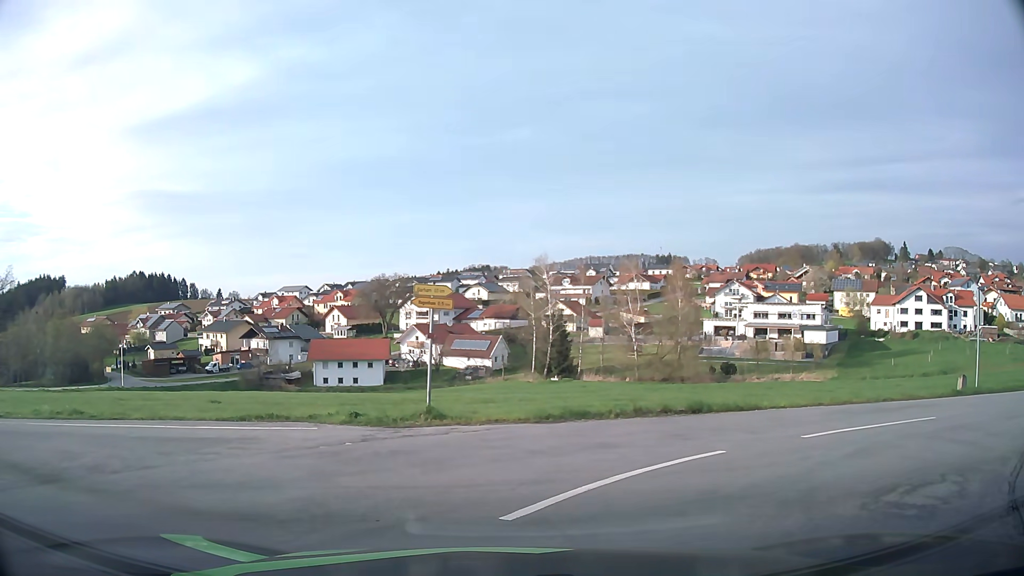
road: secondary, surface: asphalt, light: Day
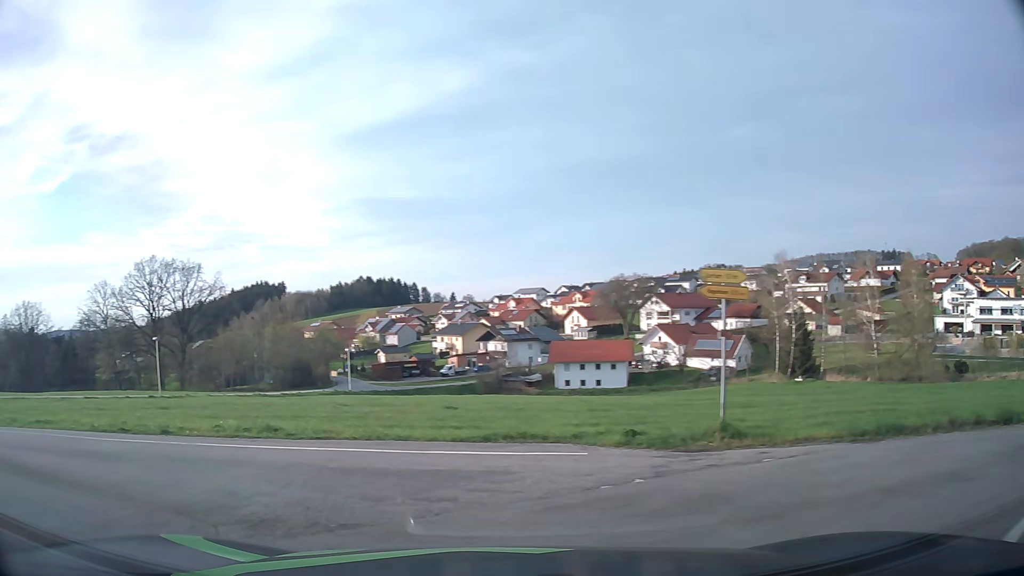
(-0.4, +2.7) m; -20°
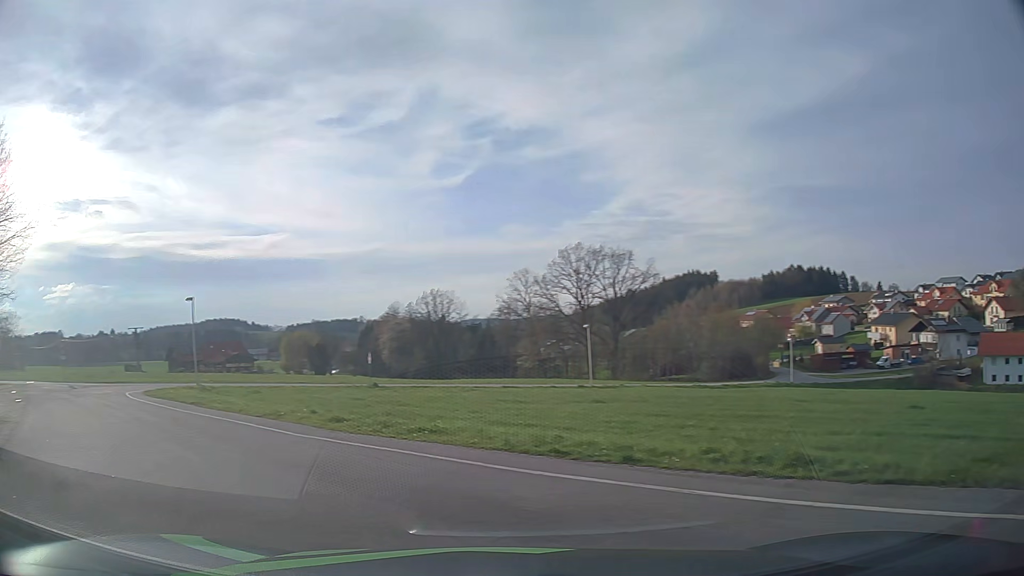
(-1.4, +4.2) m; -34°
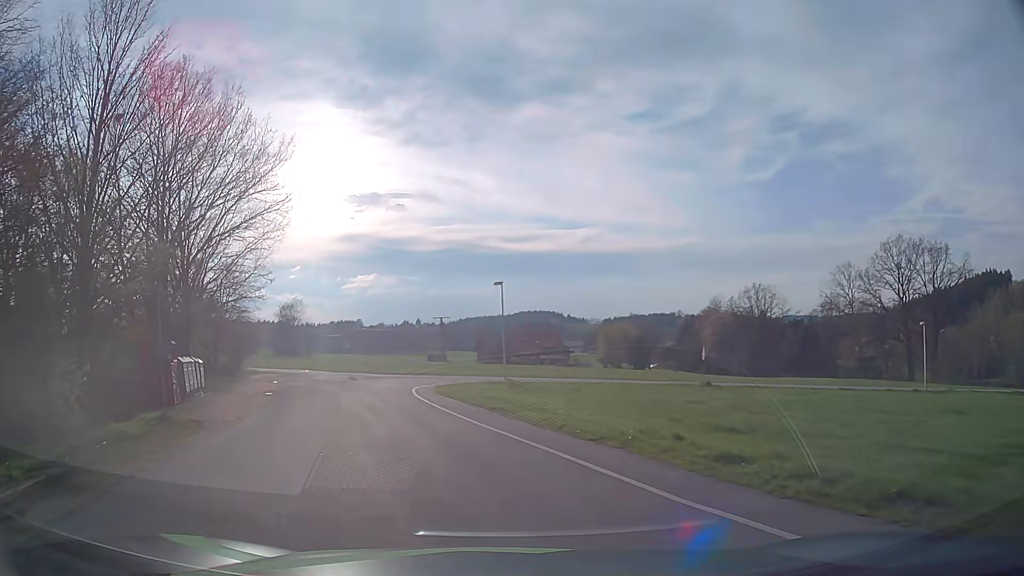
(-1.8, +5.5) m; -29°
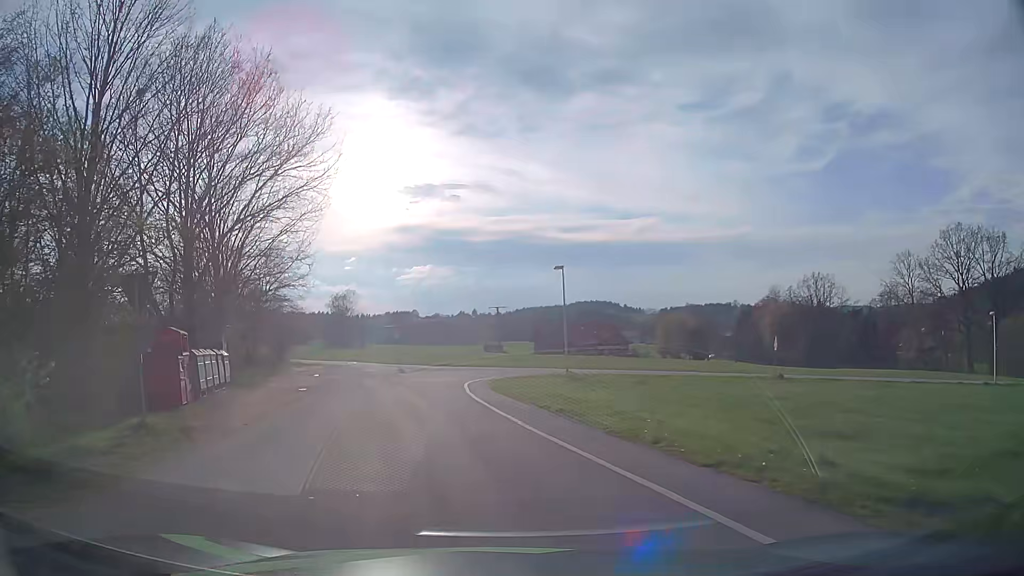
(-0.2, +3.3) m; -5°
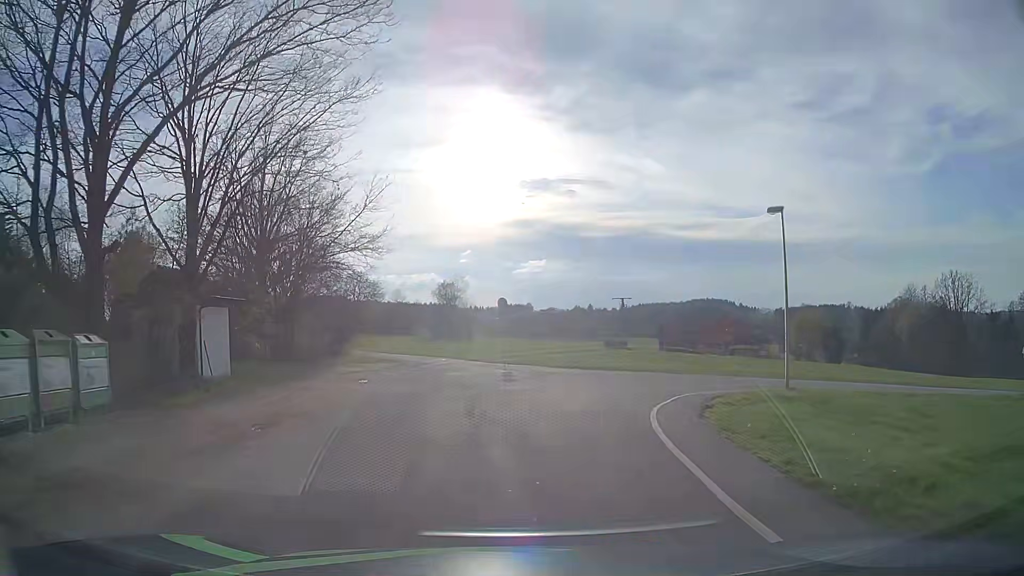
(-2.1, +16.0) m; -10°
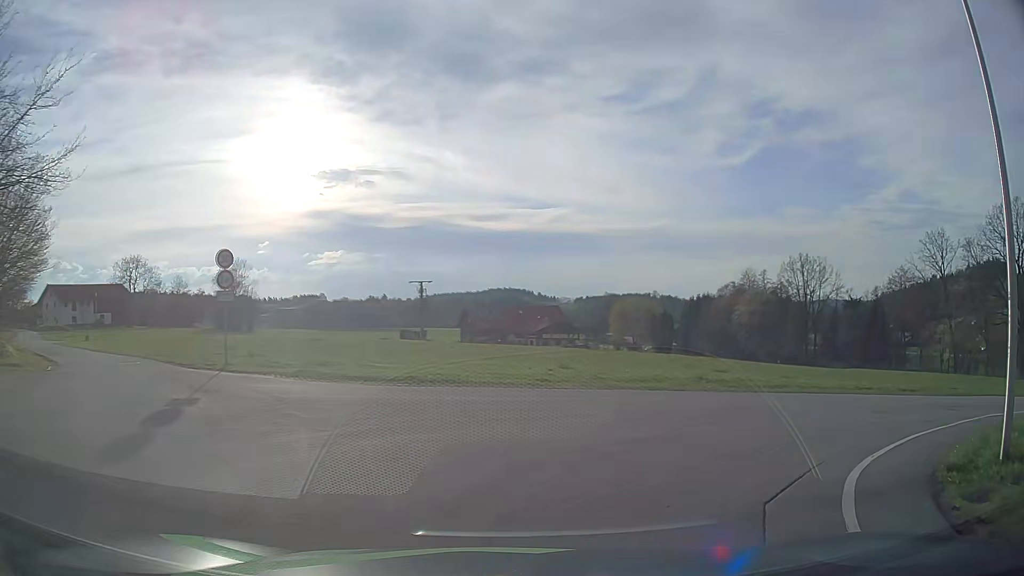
(+1.4, +16.6) m; +17°
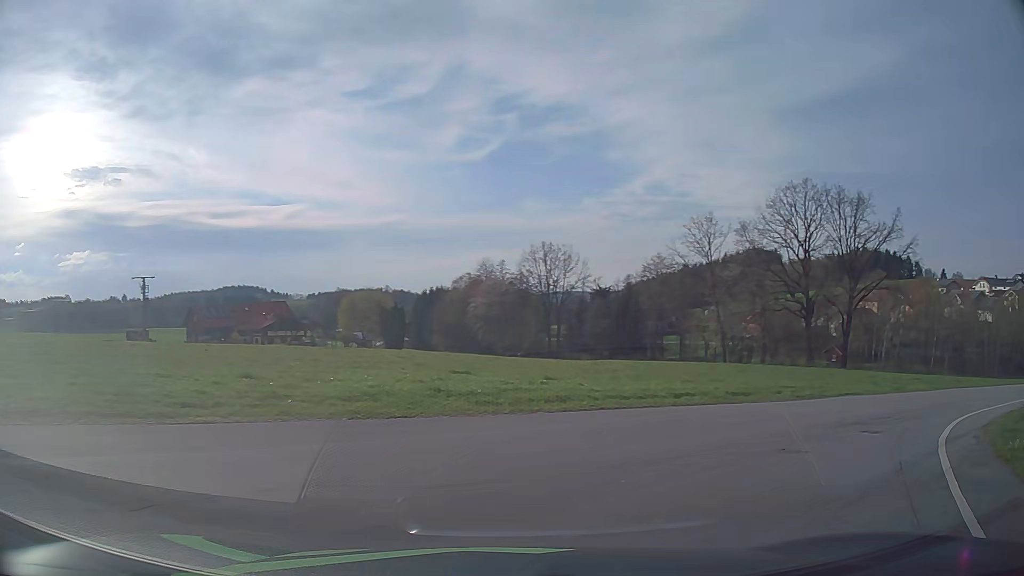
(+1.2, +7.1) m; +22°
(+3, +9) (+10, +16) (+18, +22) (+27, +27) (+35, +32) (+44, +37) (+52, +43) (+61, +48) (+68, +55) (+74, +63) m
